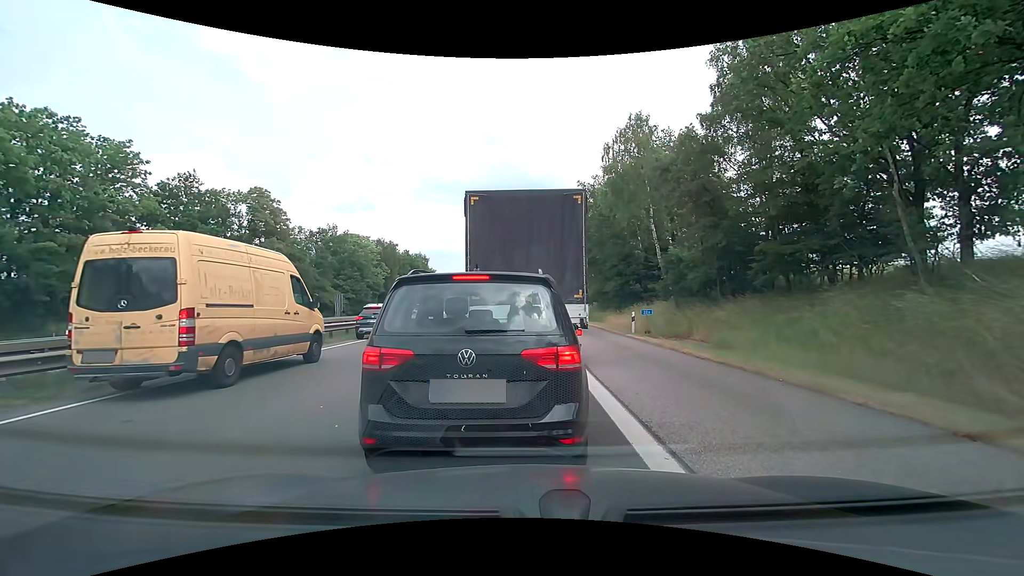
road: motorway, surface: asphalt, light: Day
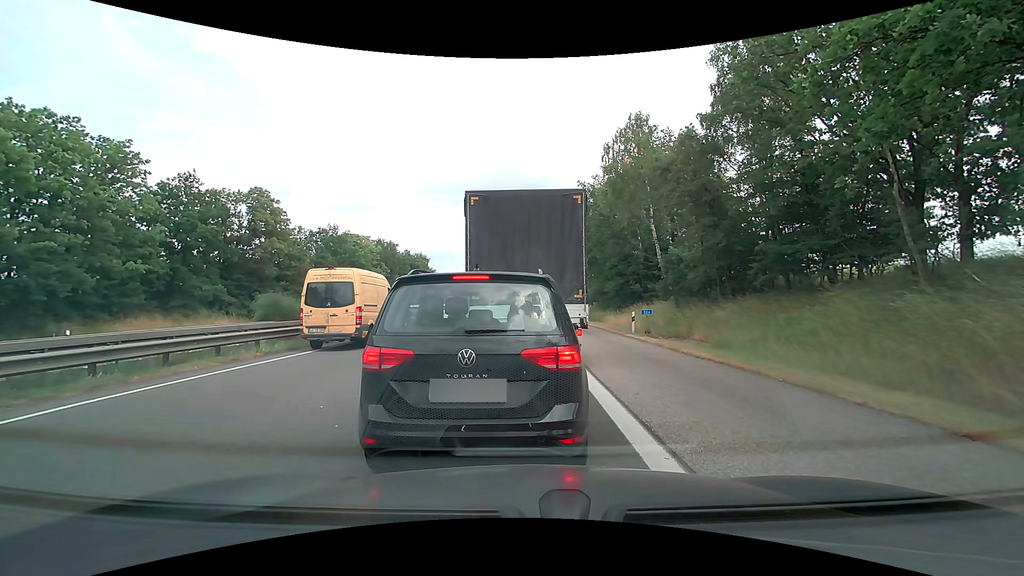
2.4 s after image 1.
(0.0, +0.1) m; 0°
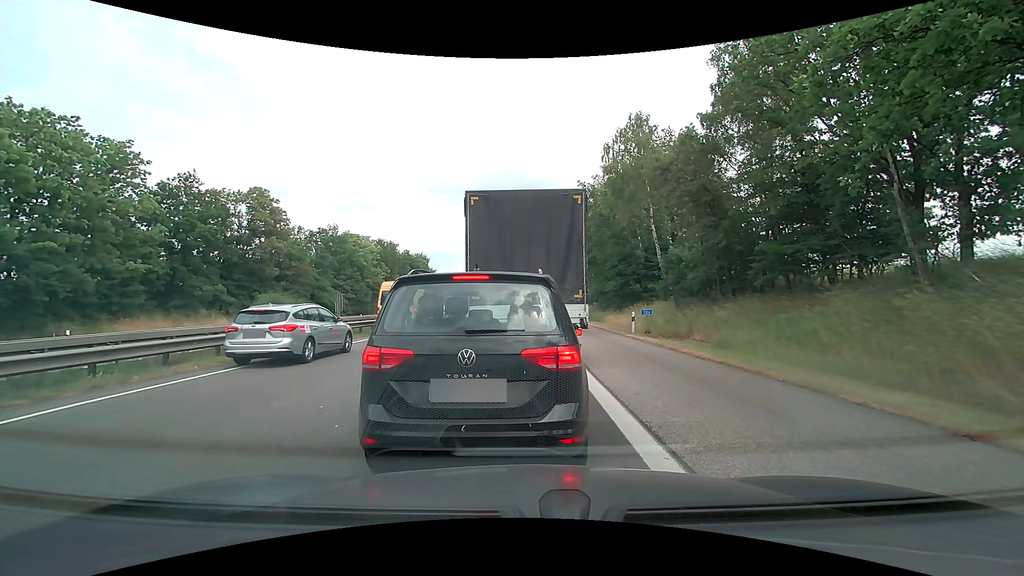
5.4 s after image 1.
(0.0, 0.0) m; 0°
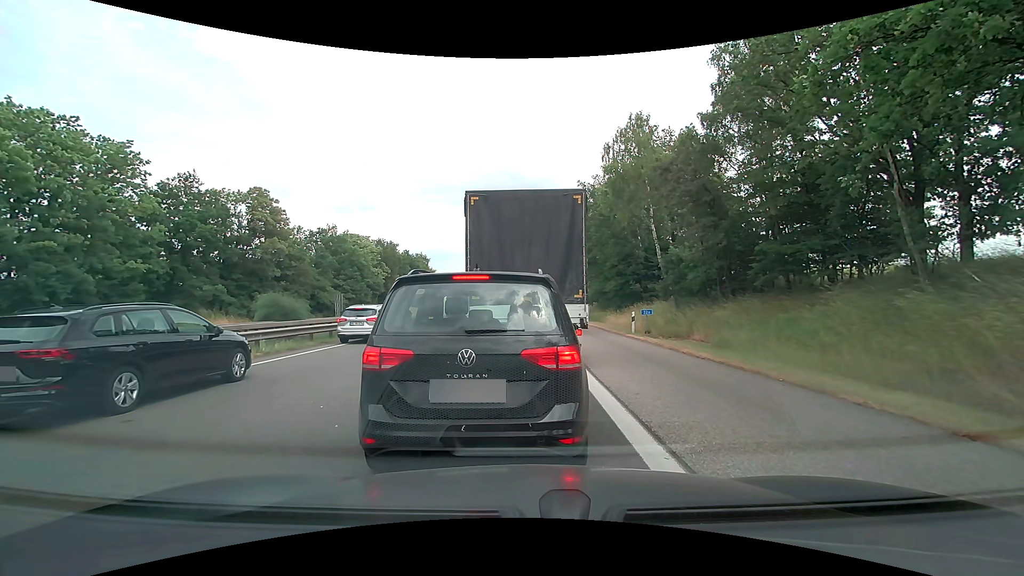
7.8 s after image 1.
(0.0, 0.0) m; 0°
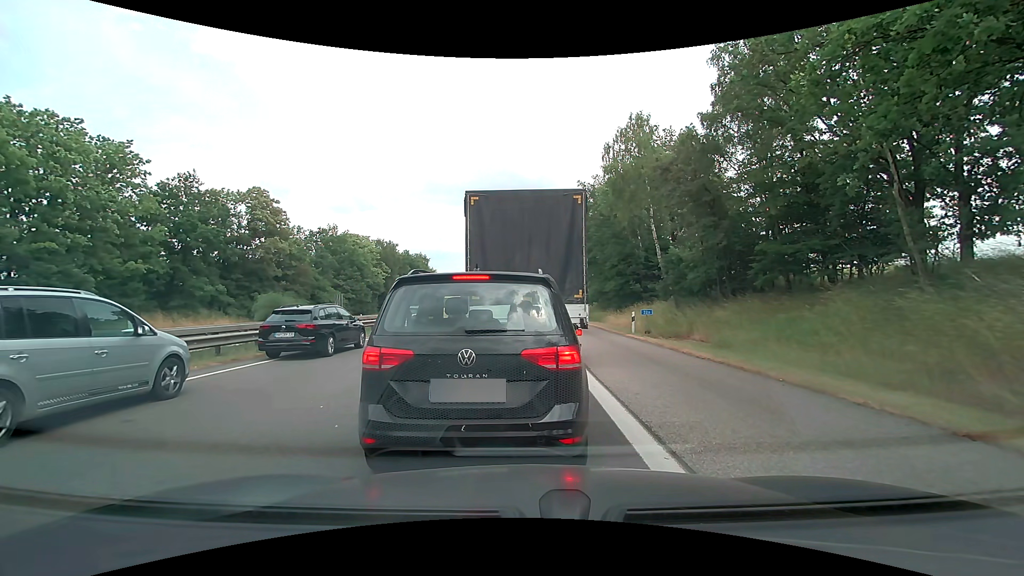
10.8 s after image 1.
(0.0, 0.0) m; 0°
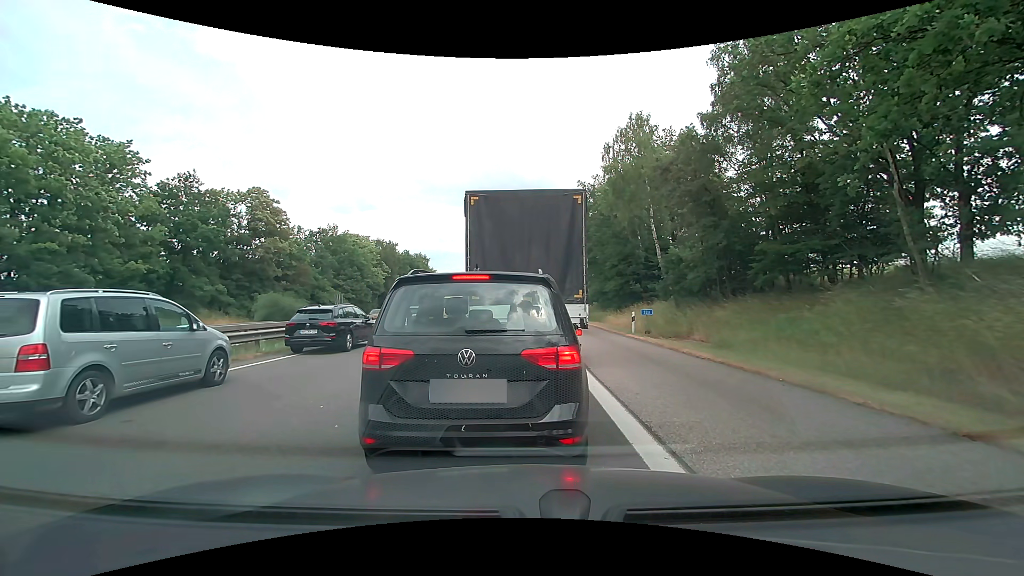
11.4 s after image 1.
(0.0, 0.0) m; 0°
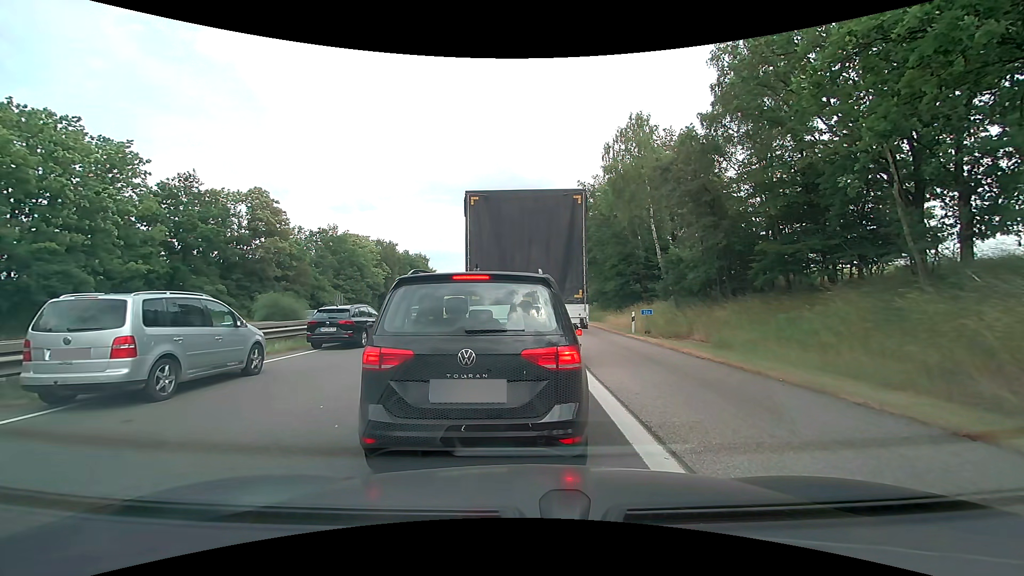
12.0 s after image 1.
(0.0, 0.0) m; 0°
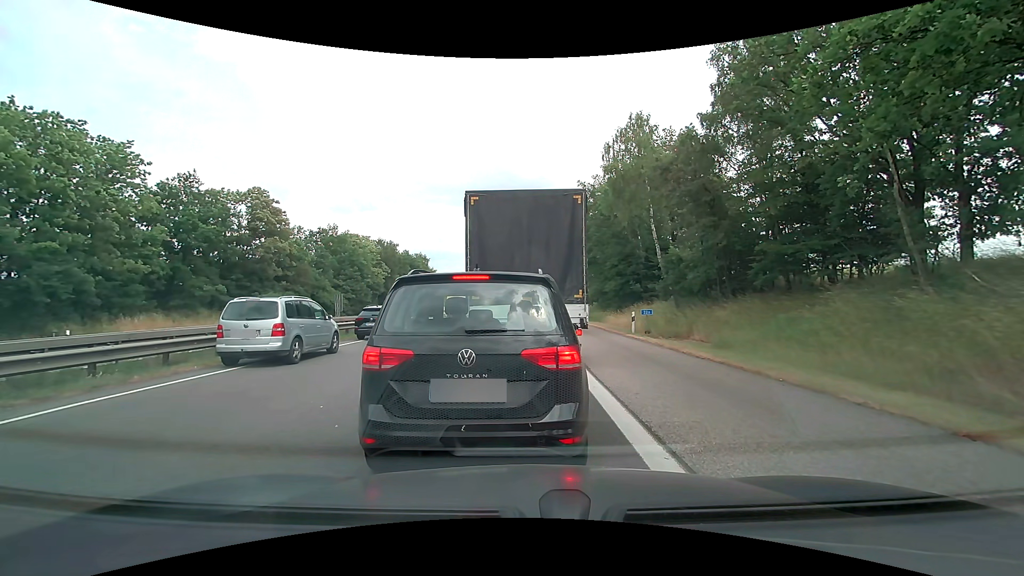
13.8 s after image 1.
(0.0, 0.0) m; 0°
